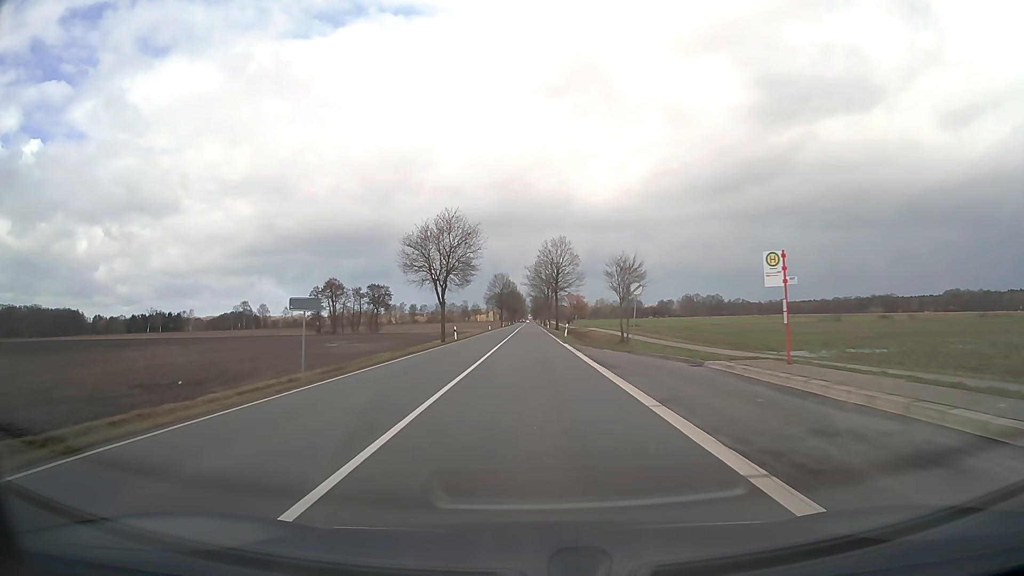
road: secondary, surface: asphalt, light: Day
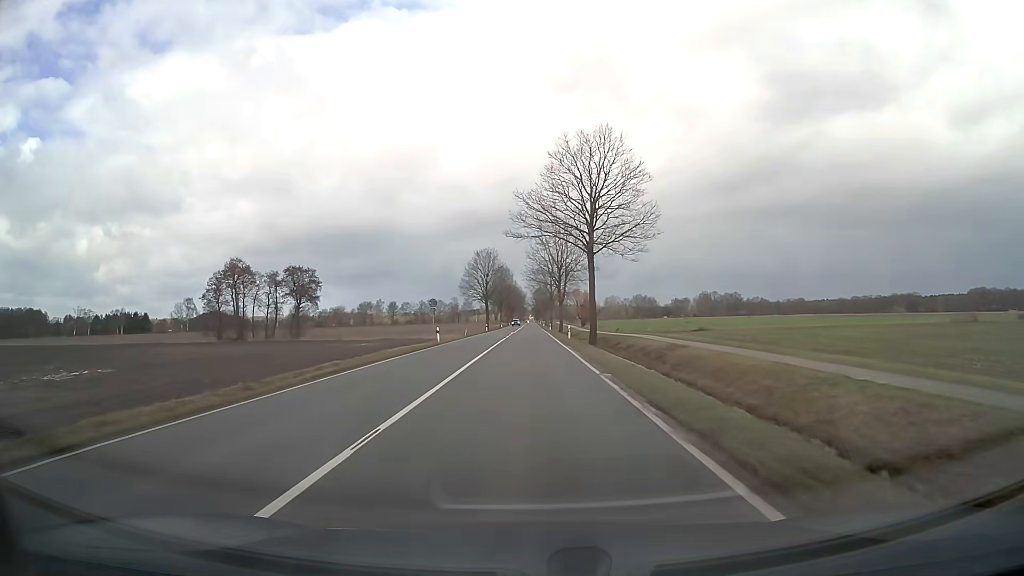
(0.0, +59.1) m; 0°
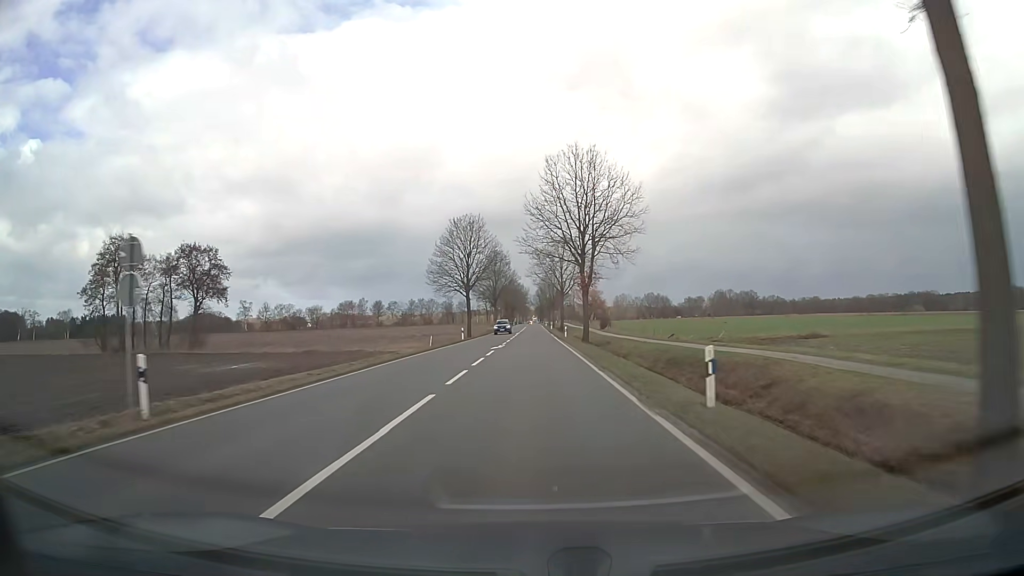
(0.0, +37.6) m; 0°
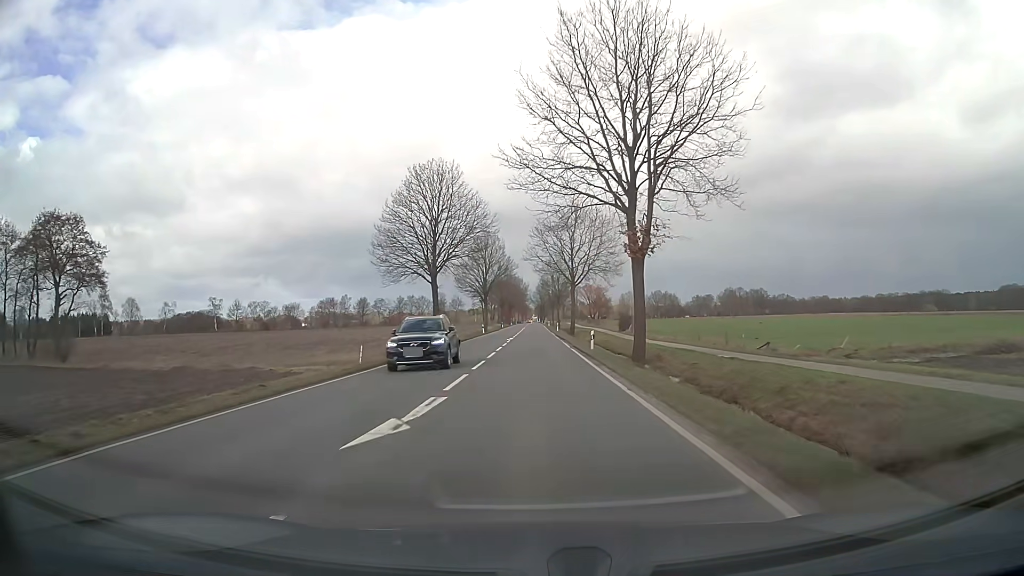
(0.0, +26.4) m; 0°
